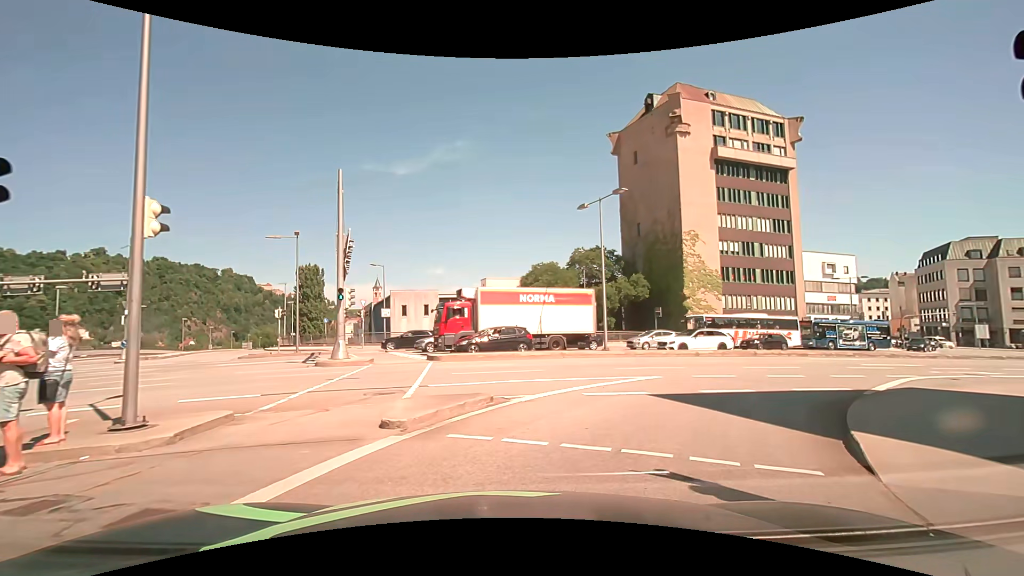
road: primary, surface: asphalt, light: Day
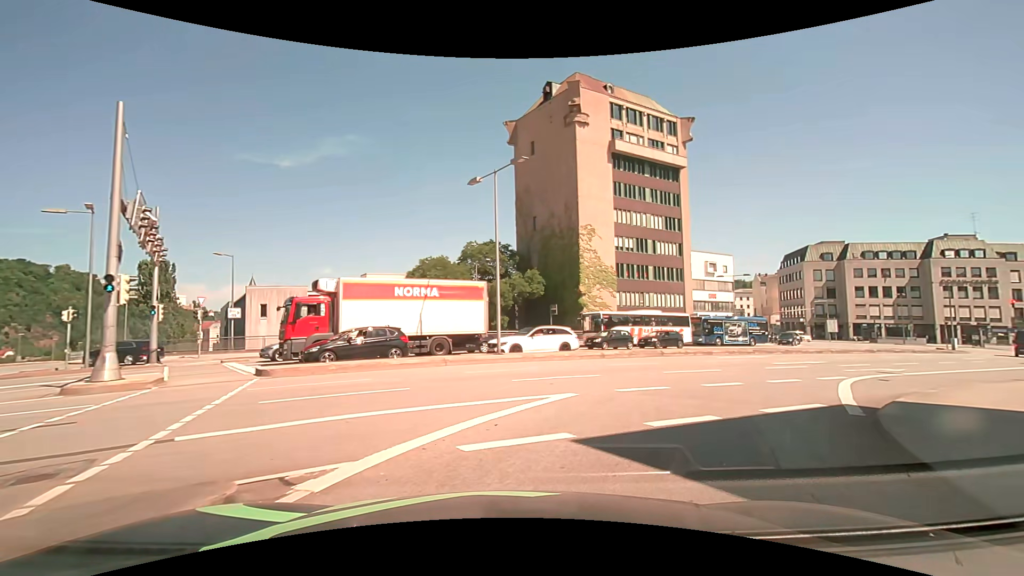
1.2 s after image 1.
(+0.6, +5.2) m; +12°
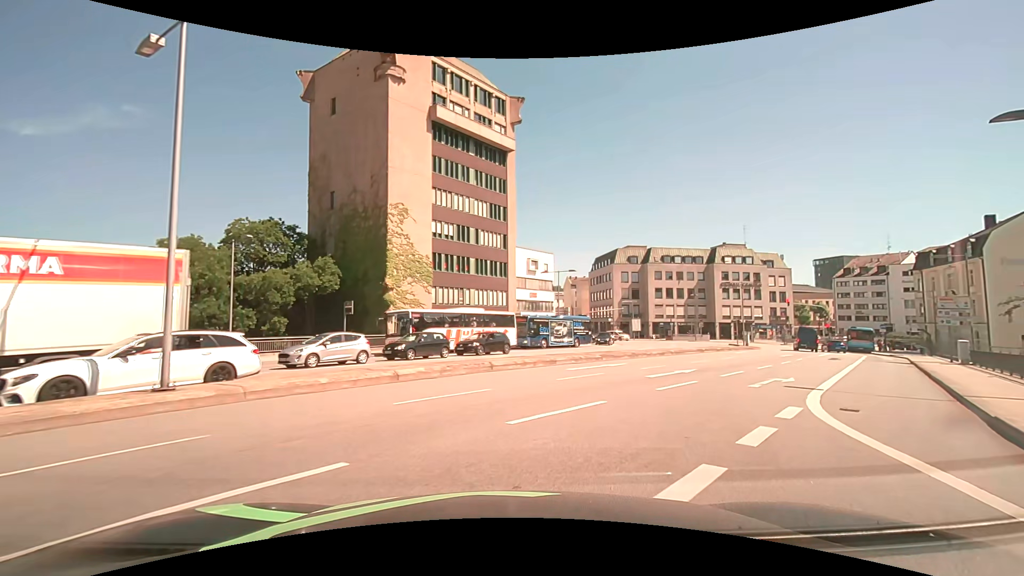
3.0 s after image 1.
(+1.9, +9.8) m; +20°
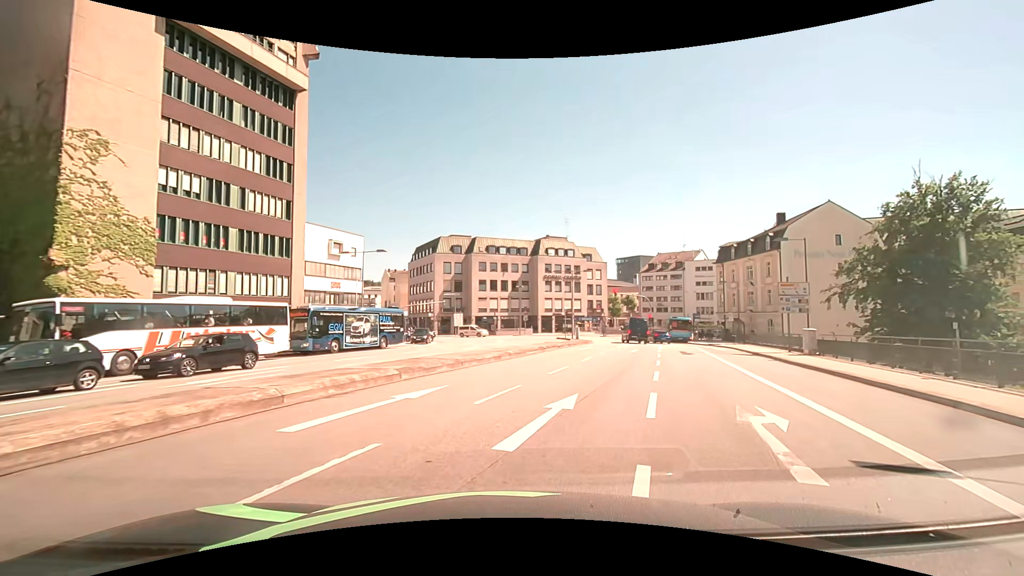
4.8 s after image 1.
(+2.0, +10.7) m; +21°
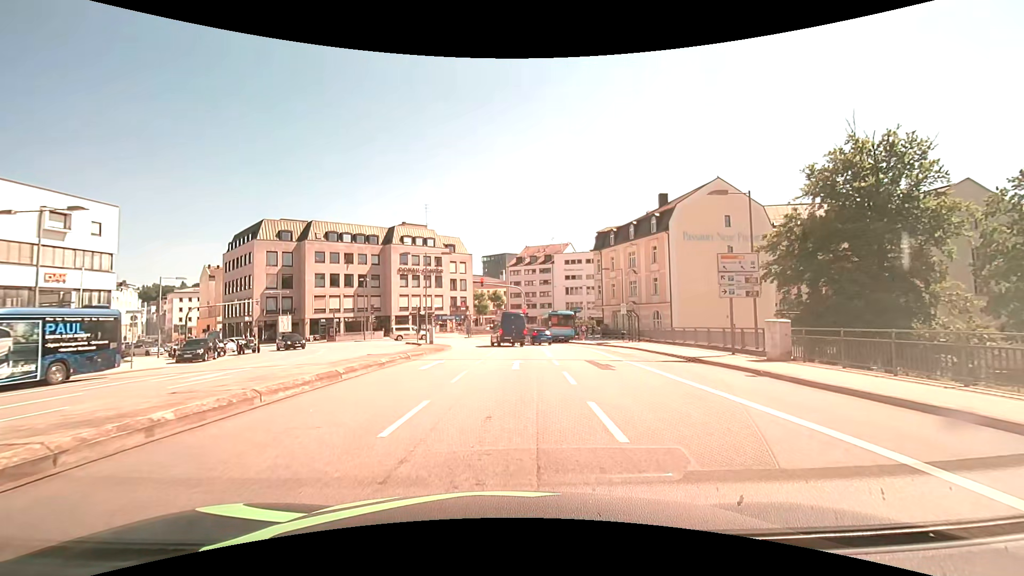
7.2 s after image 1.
(+2.4, +13.9) m; +16°
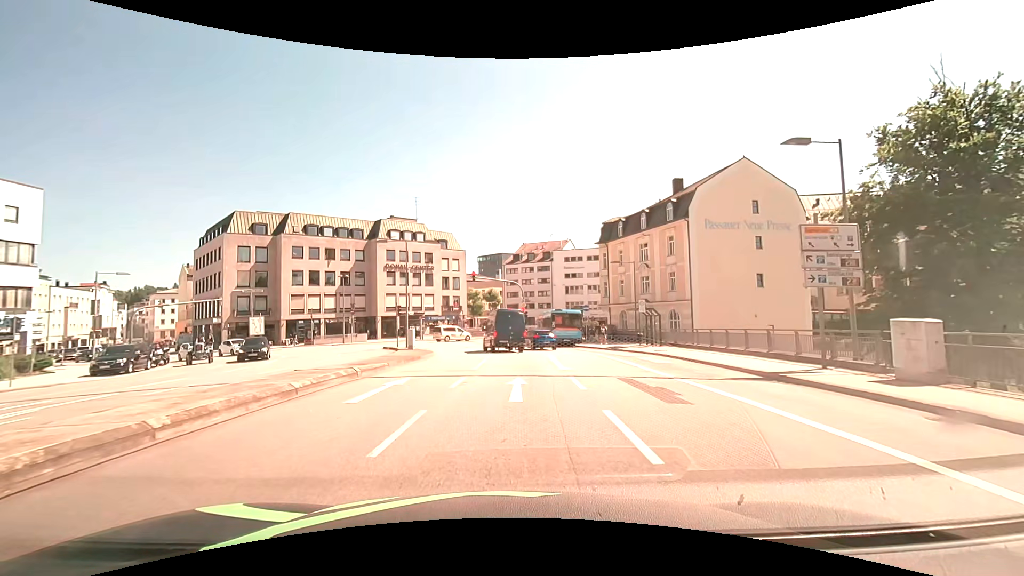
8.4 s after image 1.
(0.0, +6.9) m; 0°
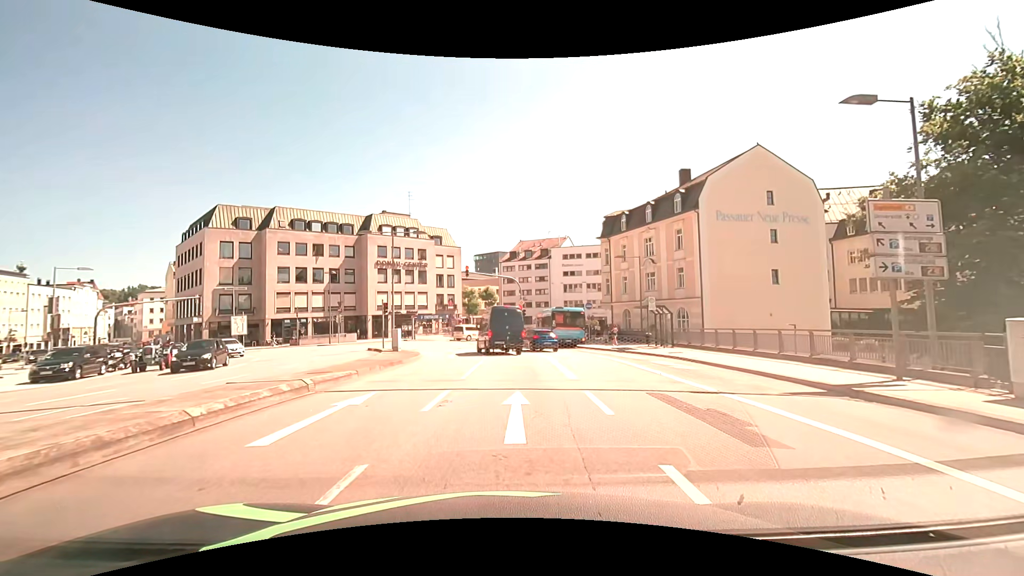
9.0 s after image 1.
(0.0, +3.3) m; 0°
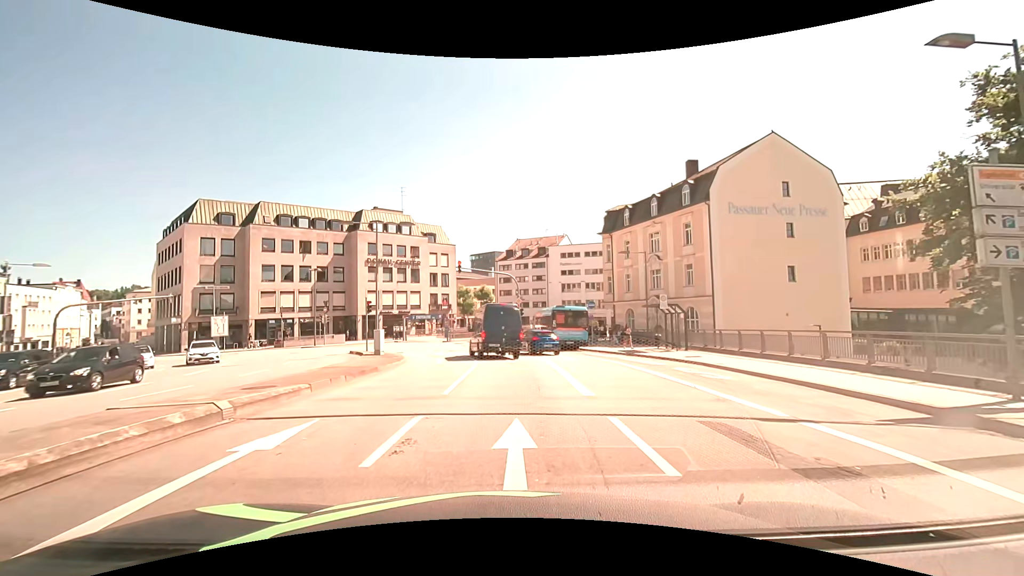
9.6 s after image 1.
(0.0, +3.1) m; +1°
